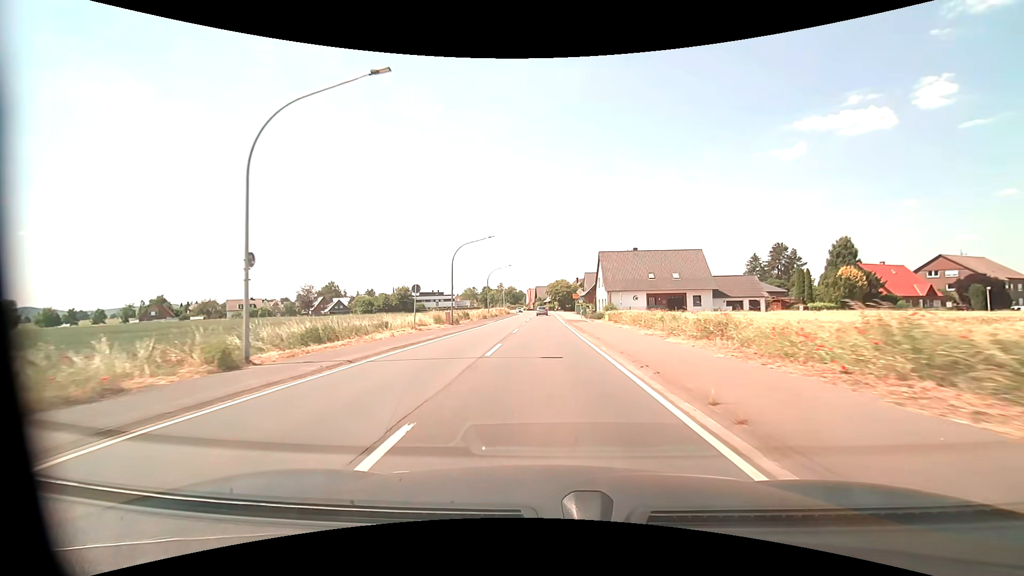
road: primary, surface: asphalt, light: Day
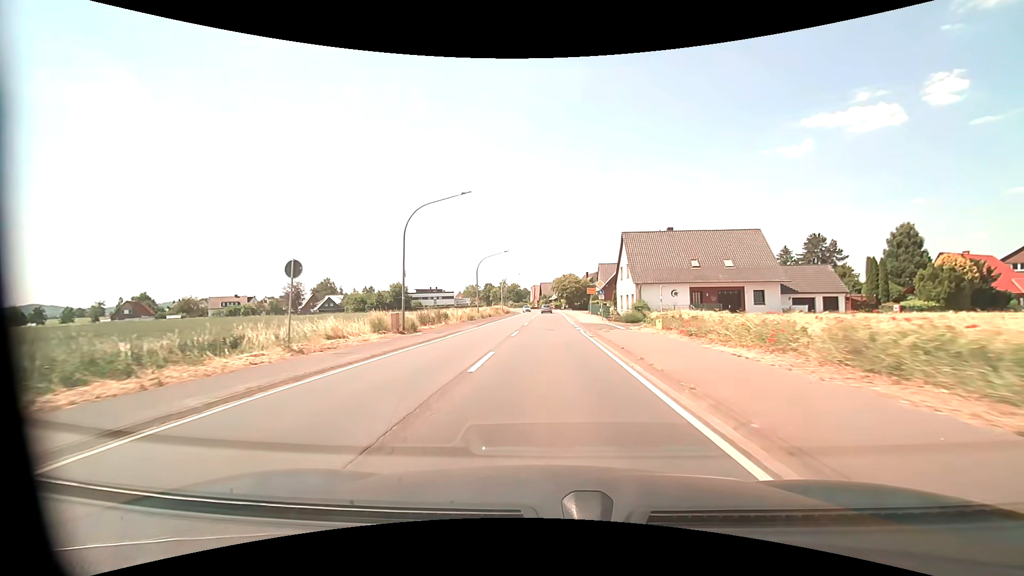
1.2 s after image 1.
(0.0, +16.2) m; -1°
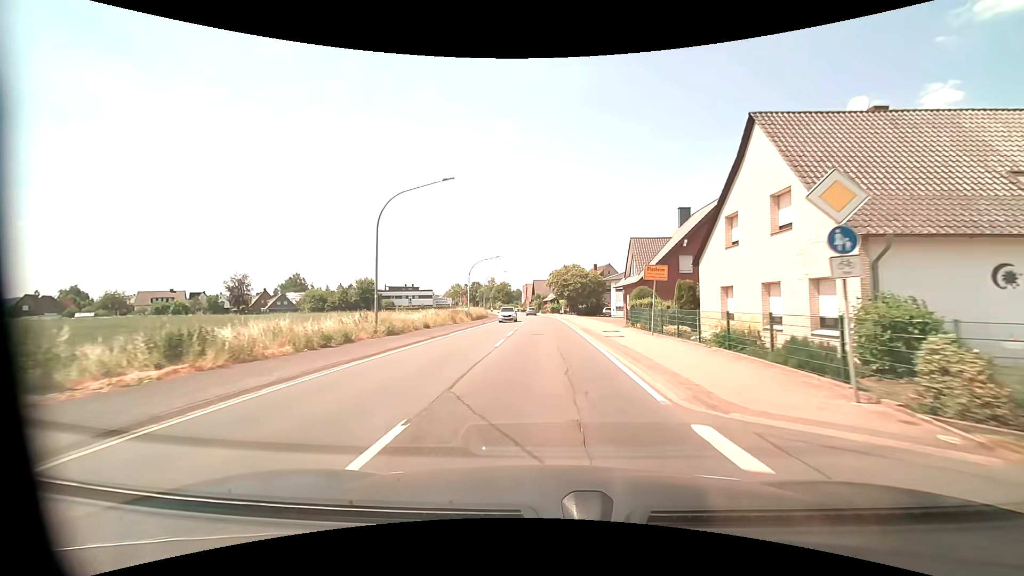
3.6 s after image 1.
(+0.2, +32.6) m; +1°
(0, +10) (0, +20) (0, +30) (0, +40) (0, +50) (-1, +60) (-1, +70) (-2, +80) (-2, +90) (-4, +100) m
